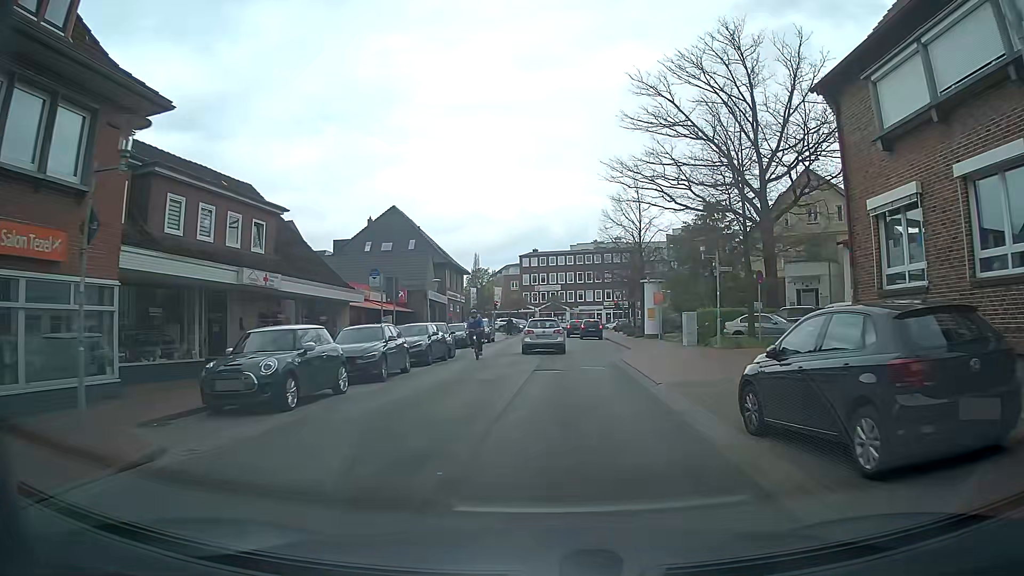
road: unclassified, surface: asphalt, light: Day
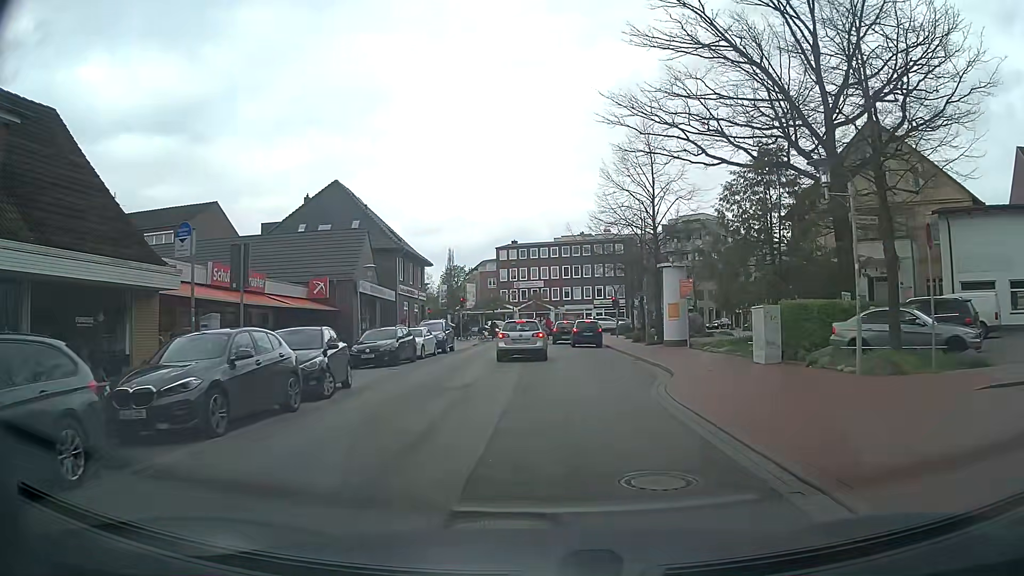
(+0.1, +14.0) m; +1°
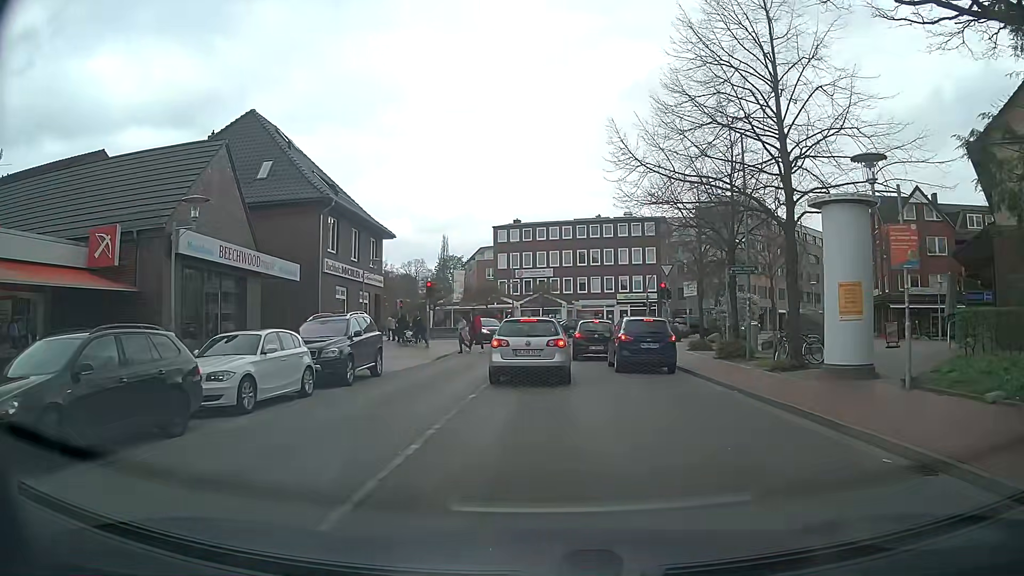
(-0.3, +18.5) m; -1°
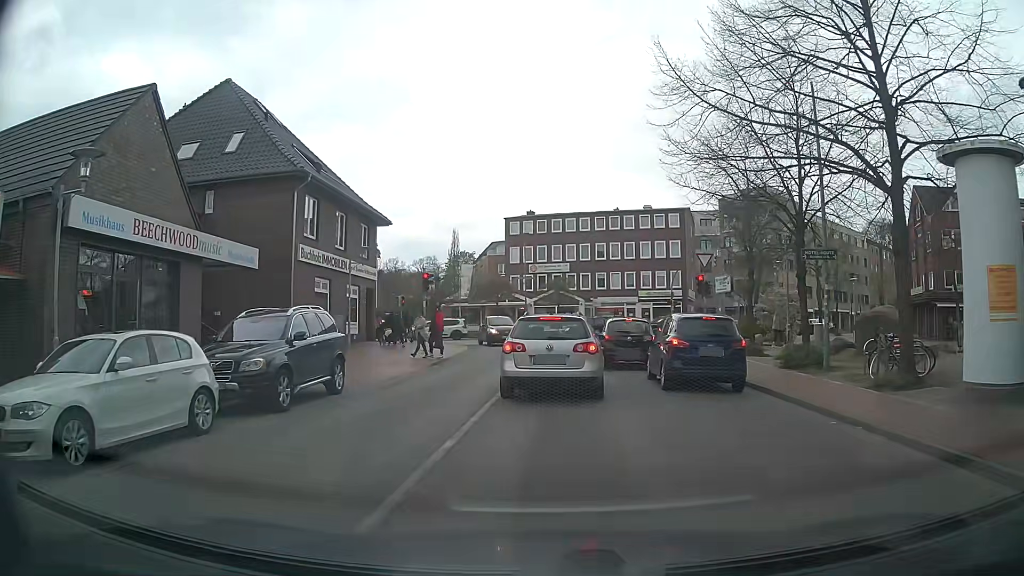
(0.0, +5.1) m; -1°
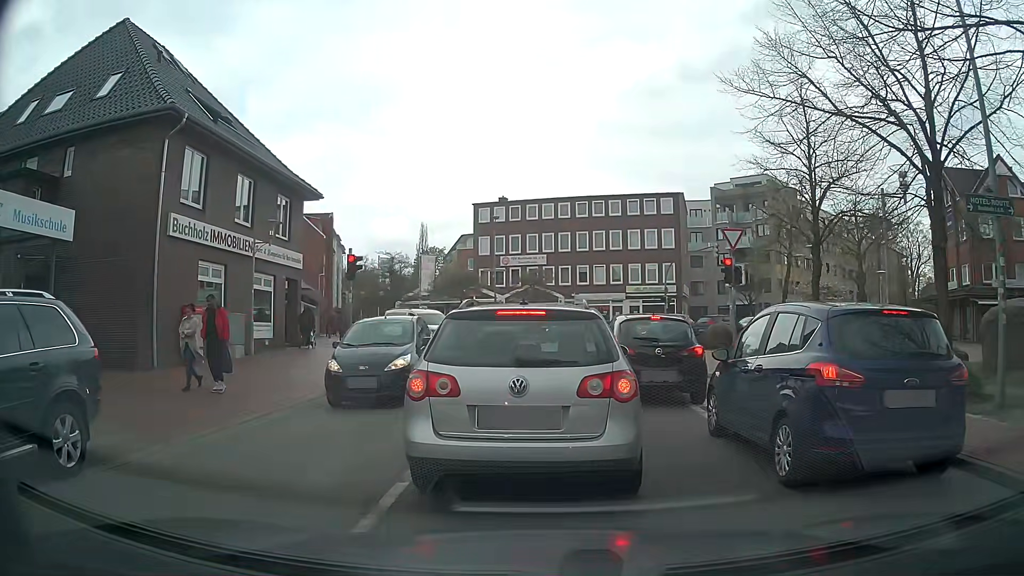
(+0.2, +7.9) m; +1°
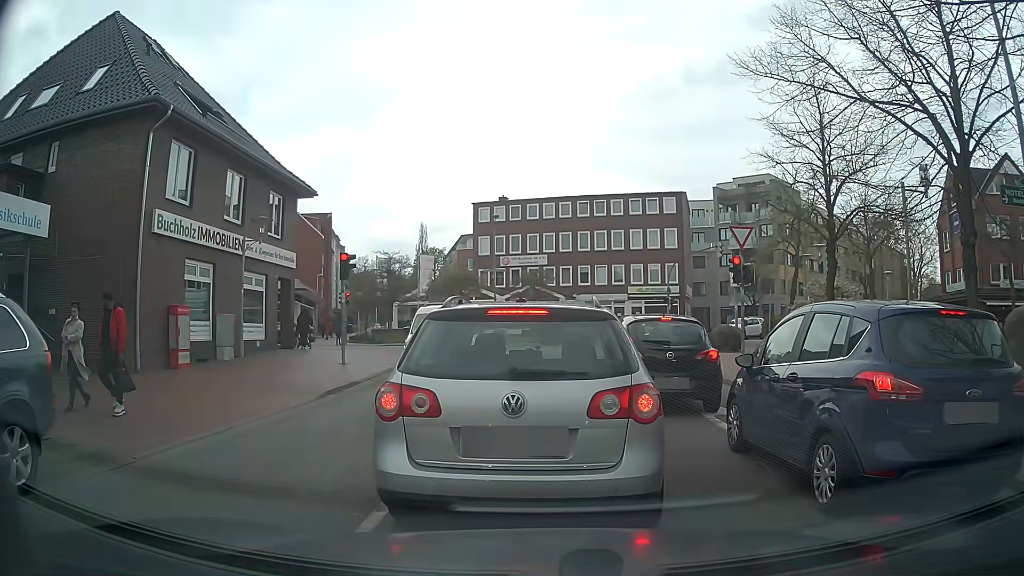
(0.0, +0.8) m; 0°
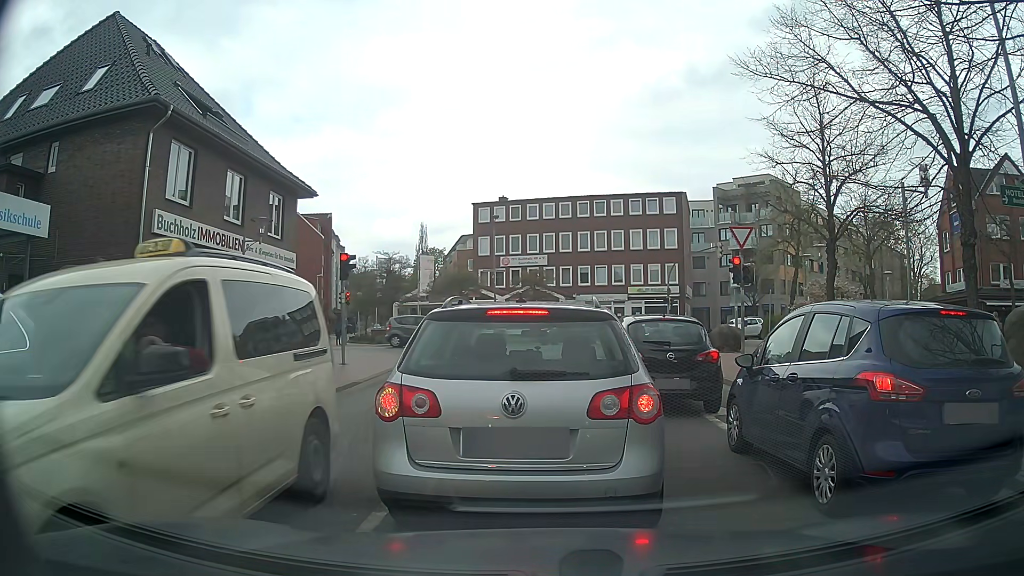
(0.0, 0.0) m; 0°
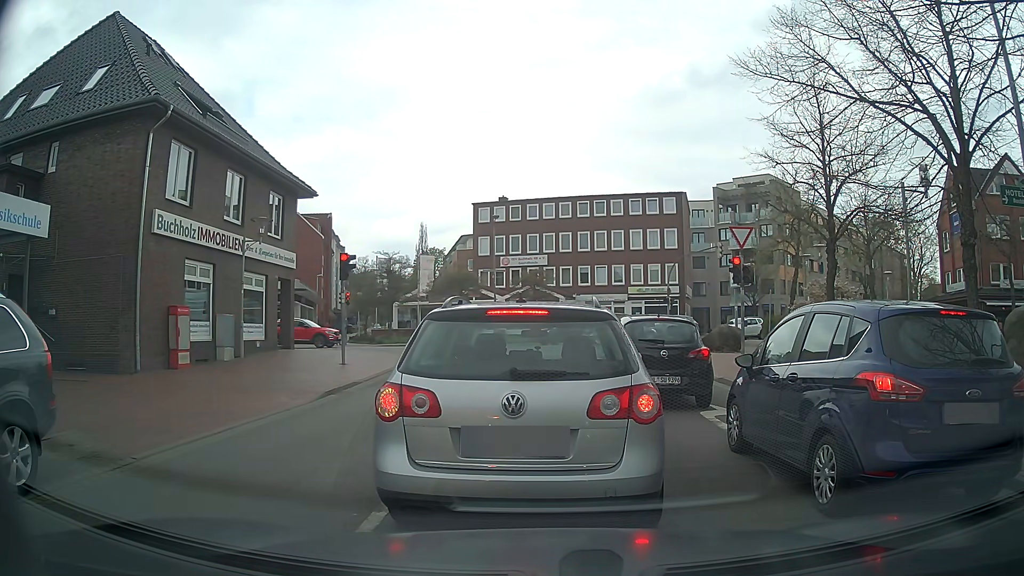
(0.0, 0.0) m; 0°
